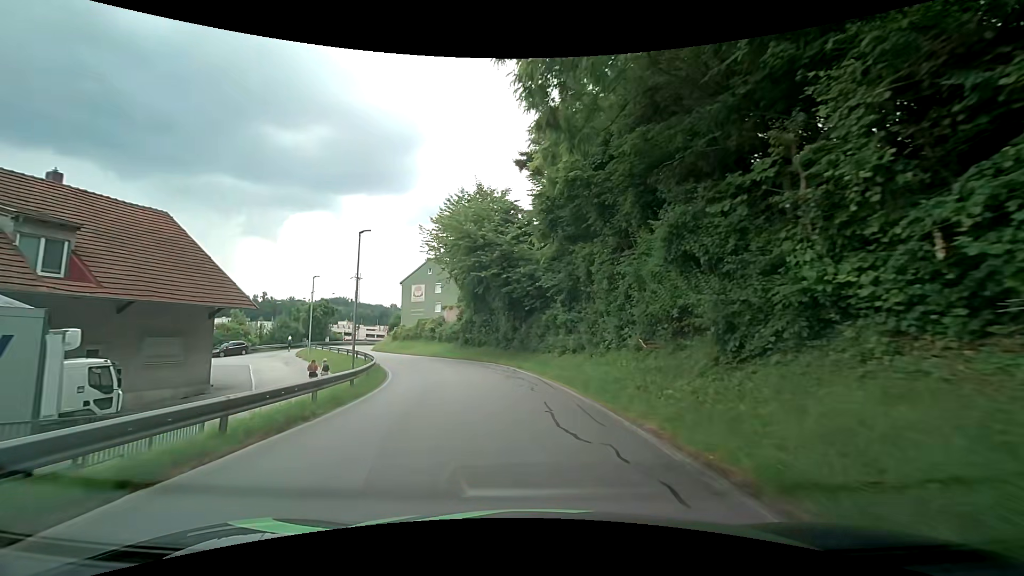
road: residential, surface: asphalt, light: Day
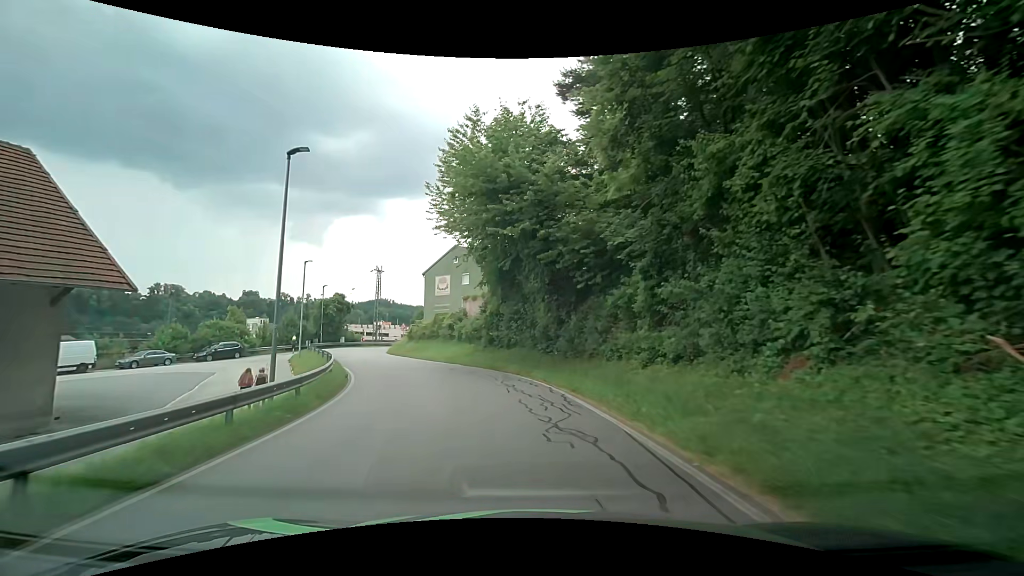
(-0.4, +11.4) m; -5°
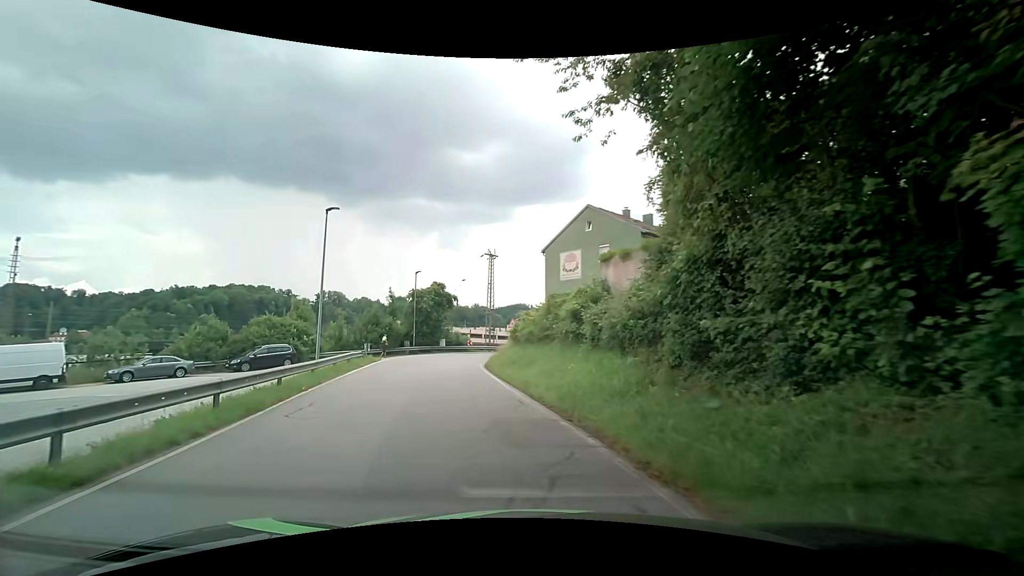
(-2.0, +19.8) m; -15°
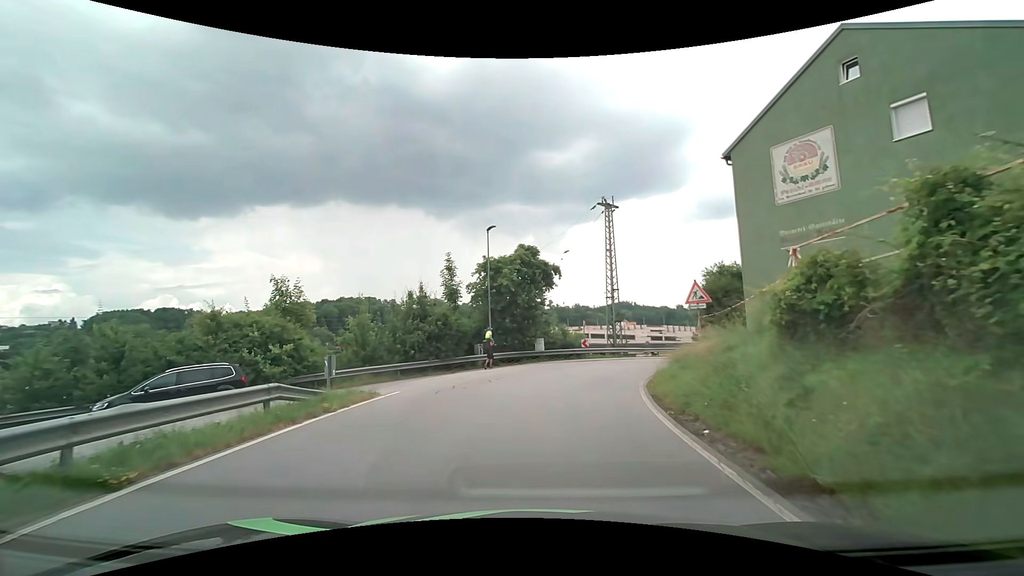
(-3.3, +21.3) m; -13°
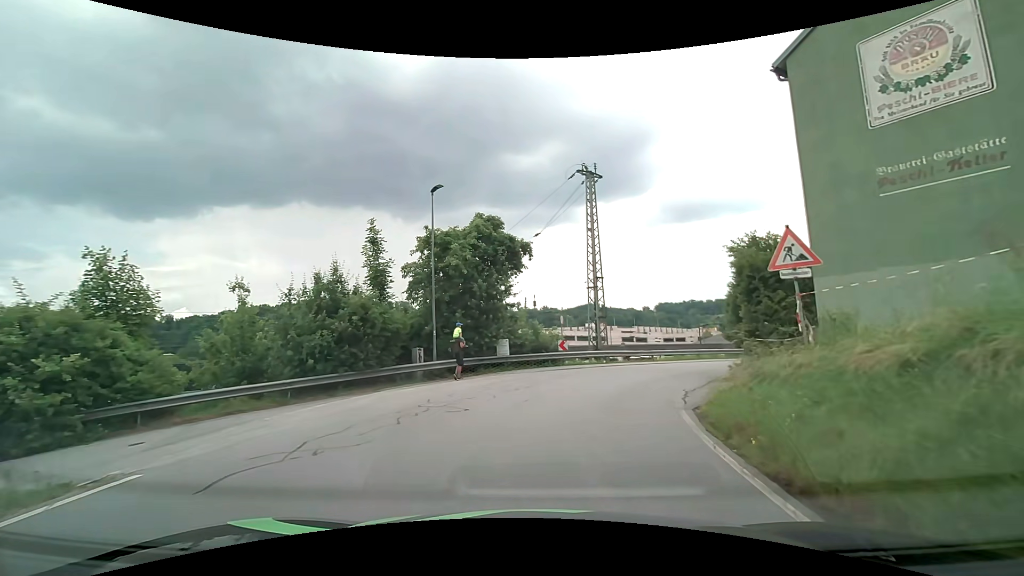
(+0.3, +8.1) m; +4°
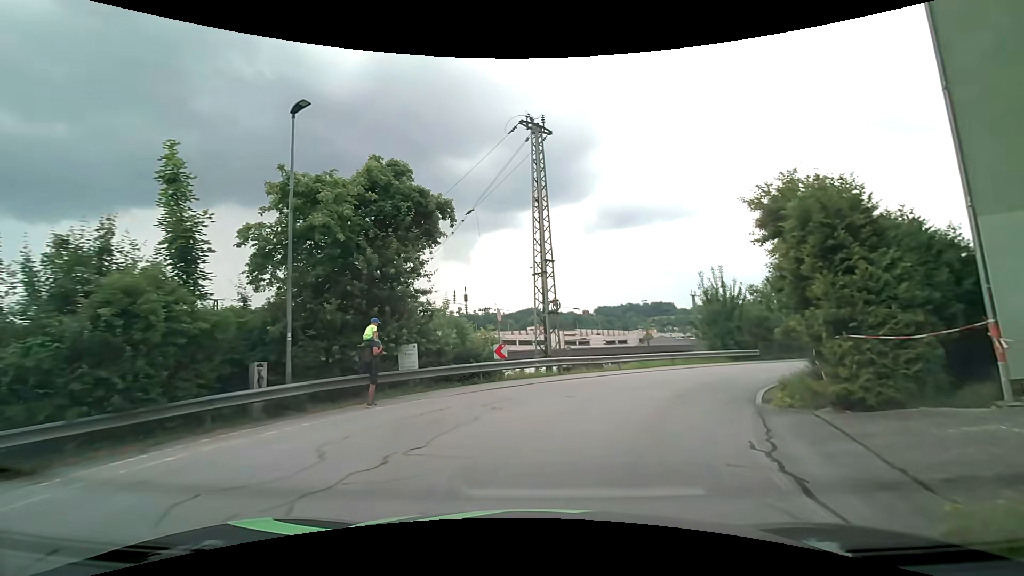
(+0.4, +7.7) m; +6°
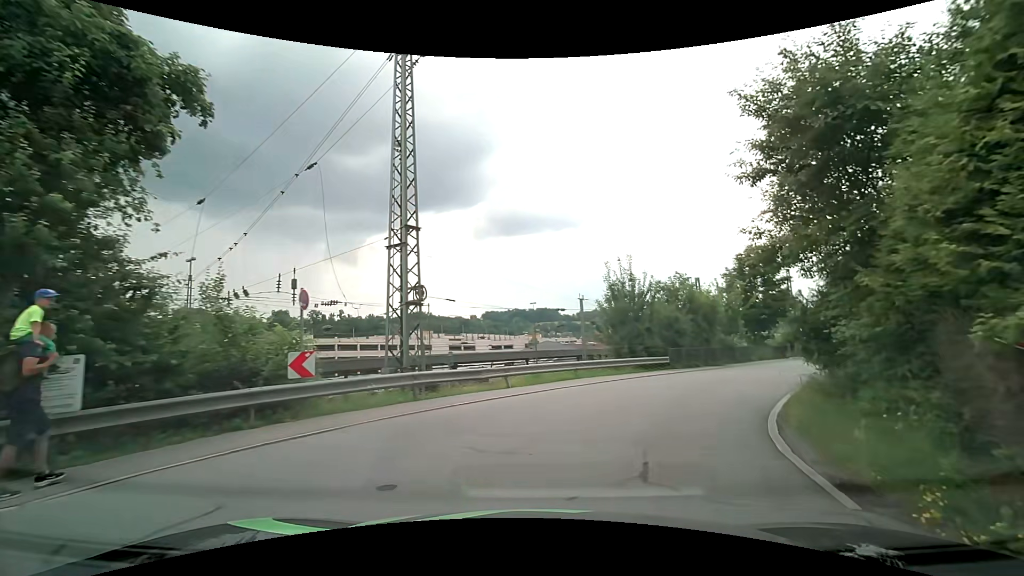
(+0.7, +7.1) m; +13°
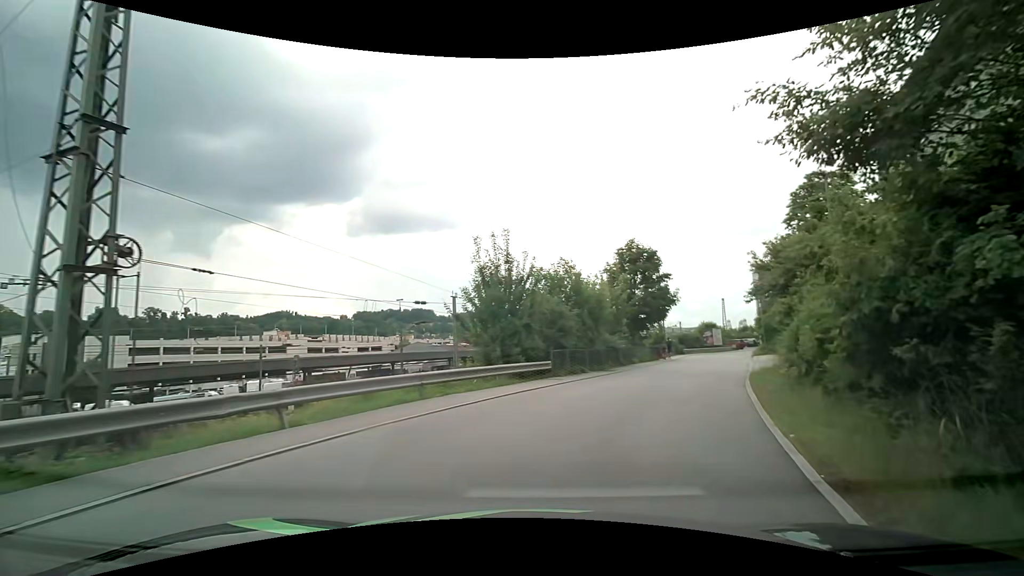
(+0.8, +6.4) m; +14°
(+2, +10) (+6, +19) (+10, +28) (+14, +37) (+18, +46) (+22, +56) (+27, +64) (+34, +71) (+44, +74) (+53, +72) m
